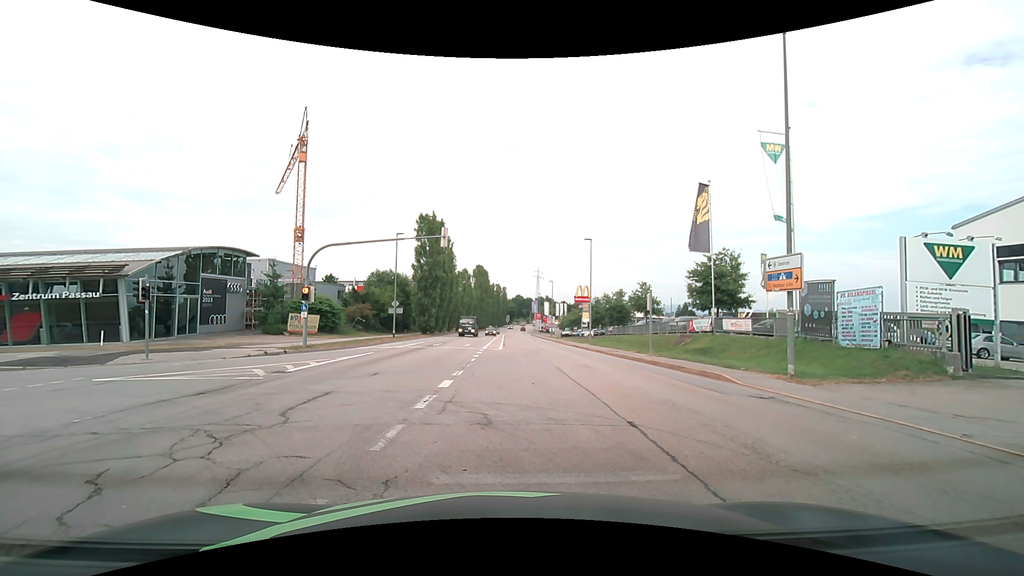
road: secondary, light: Day
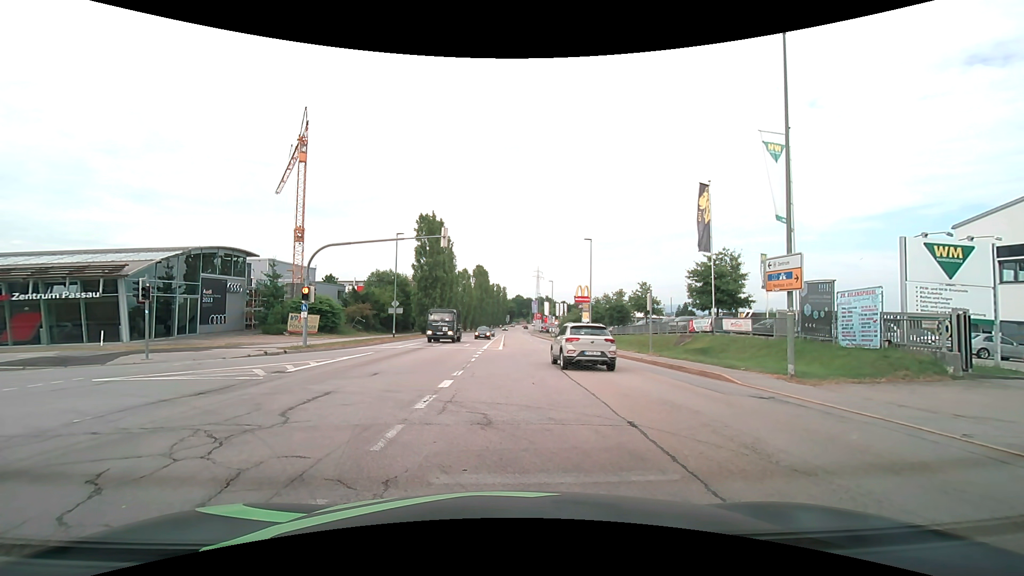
(0.0, 0.0) m; 0°
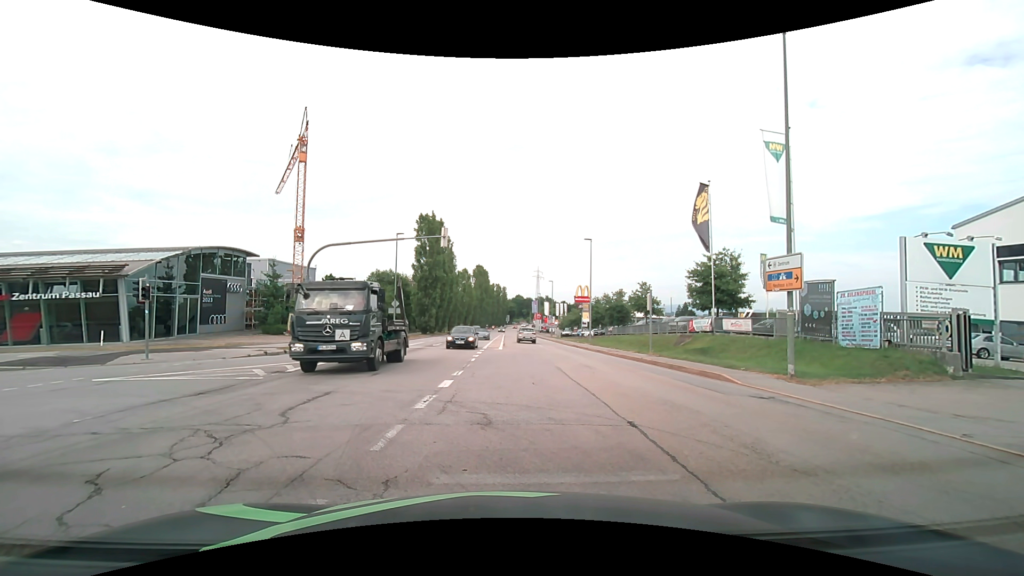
(0.0, 0.0) m; 0°
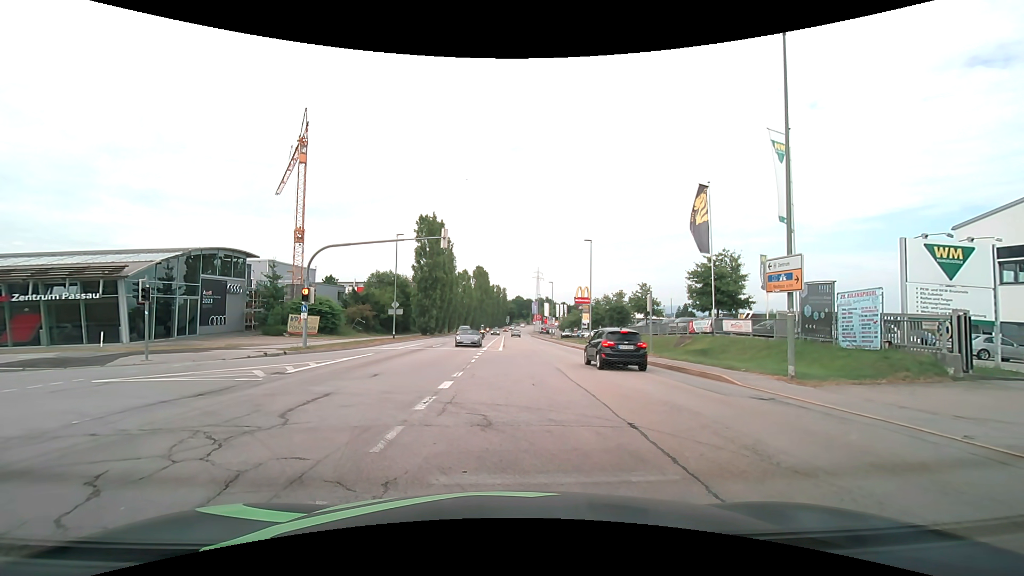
(0.0, 0.0) m; 0°
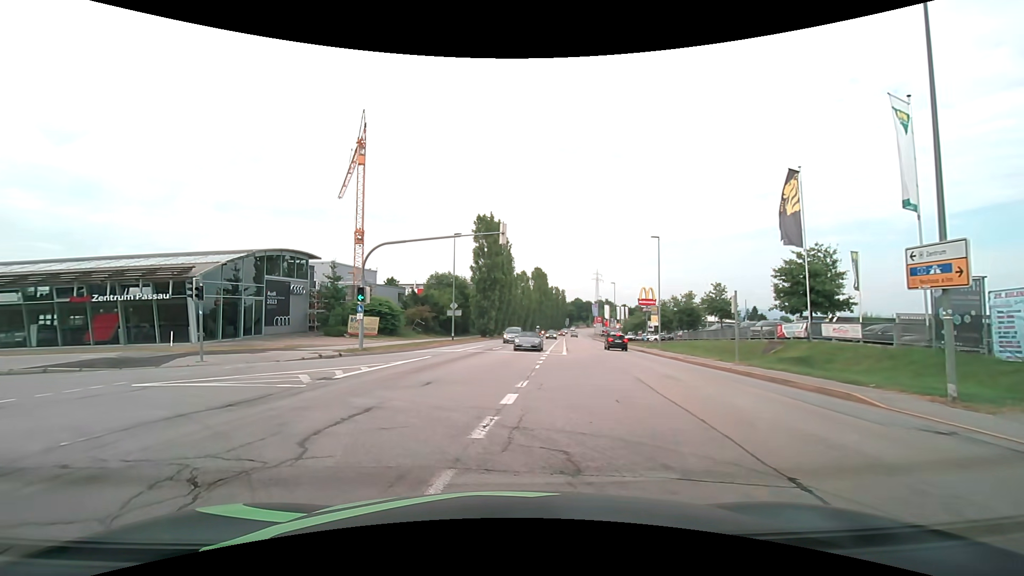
(-0.1, +2.4) m; -6°
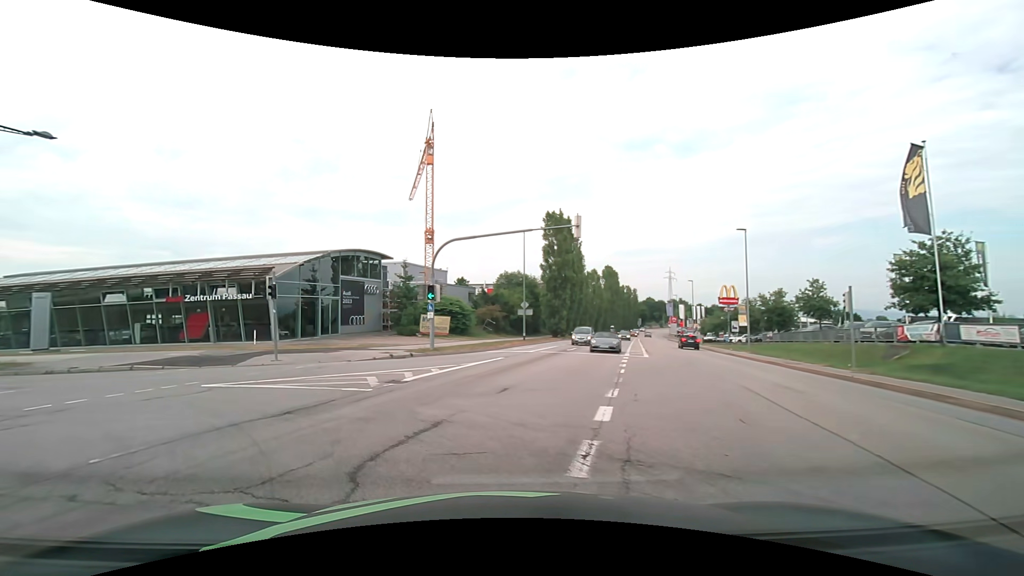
(-0.1, +1.7) m; -8°
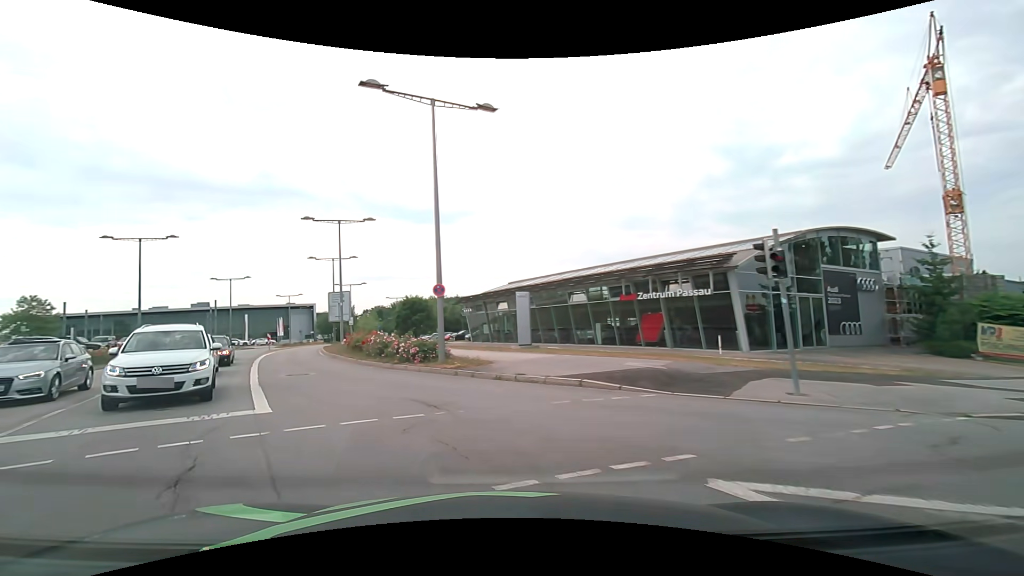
(-4.2, +9.2) m; -48°
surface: asphalt
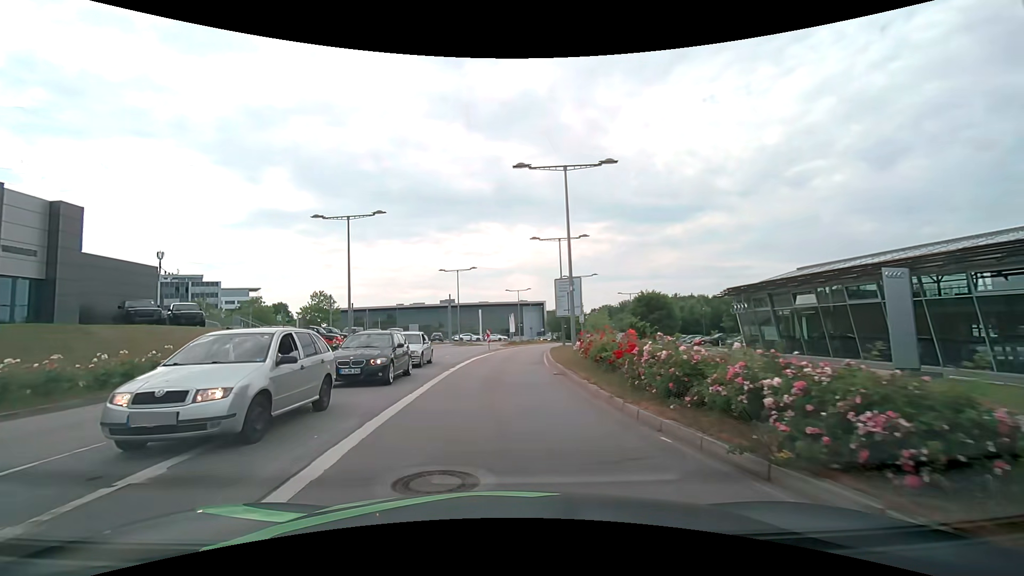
(-3.2, +12.9) m; -24°
(0, +10) (-1, +20) (0, +30) (+1, +40) (+2, +50) (+4, +60) (+6, +69) (+8, +79) (+11, +89) (+13, +99) m
